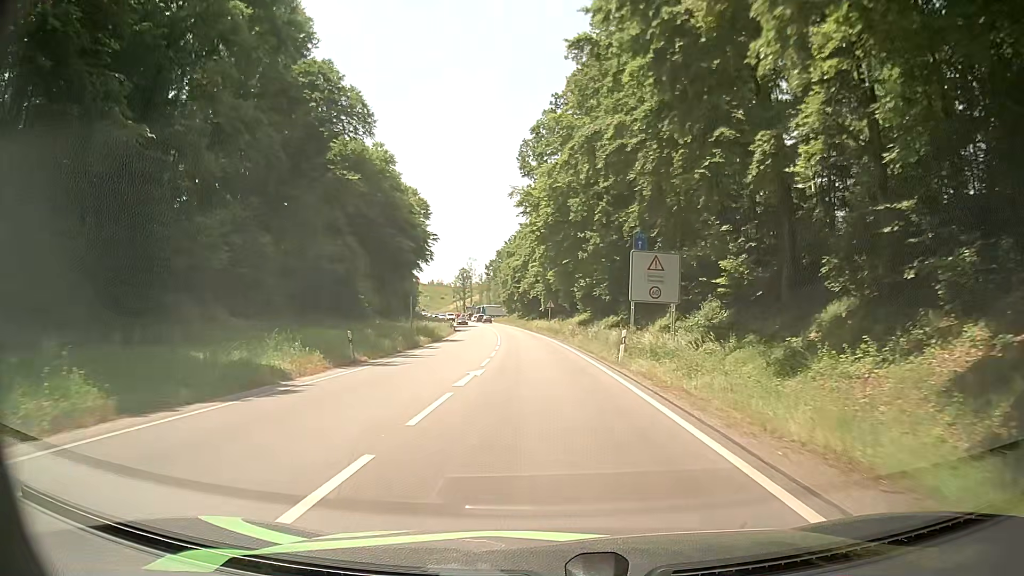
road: primary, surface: asphalt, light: Day
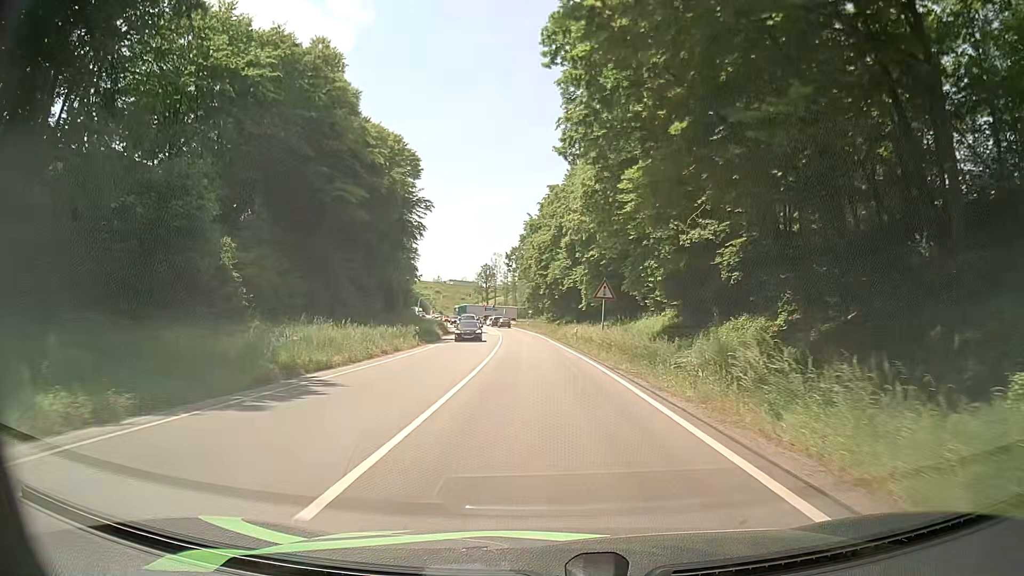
(-0.5, +34.2) m; -2°
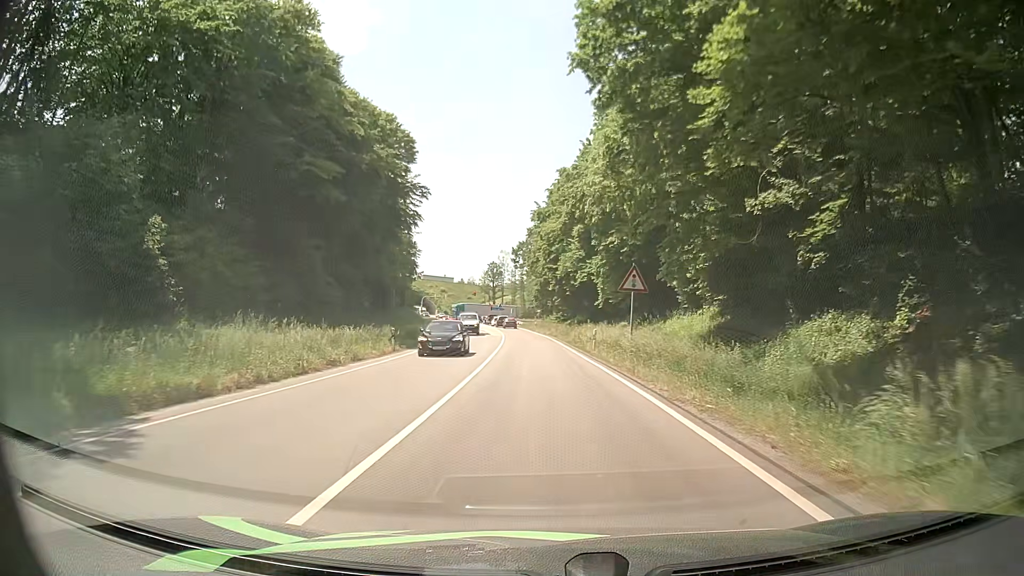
(0.0, +8.1) m; -1°
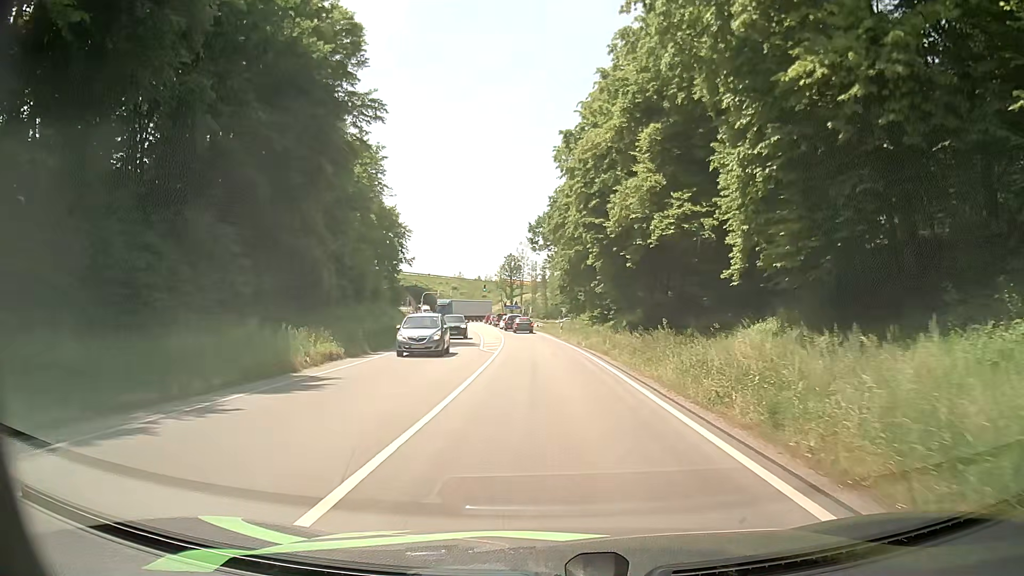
(-0.6, +28.8) m; -2°
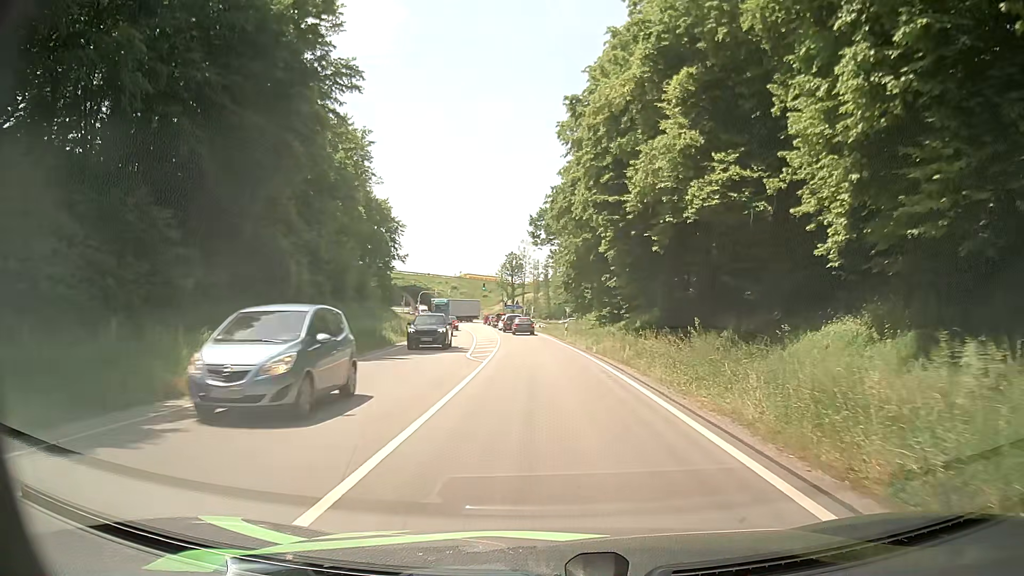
(0.0, +6.2) m; 0°
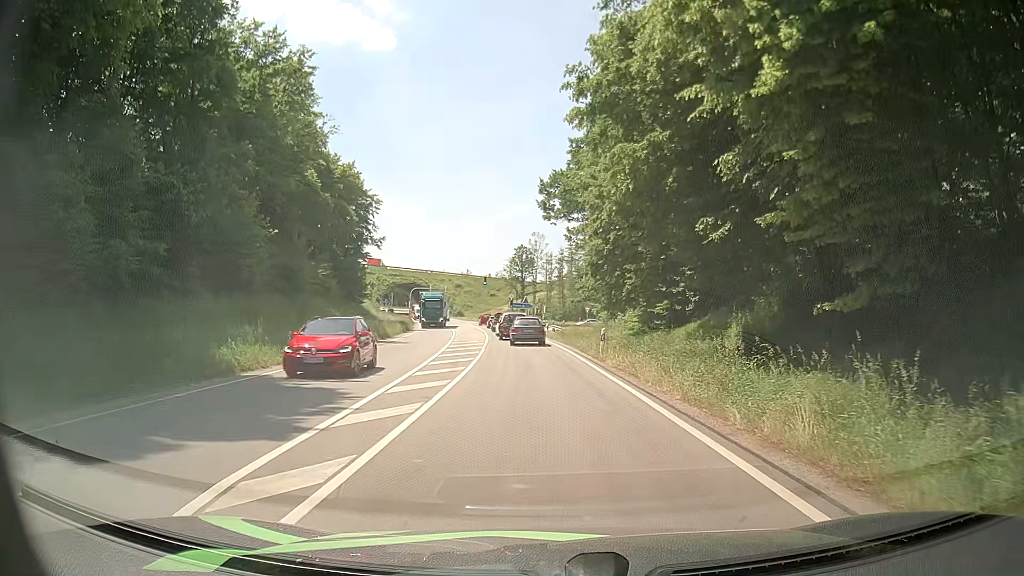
(-0.2, +20.0) m; -1°
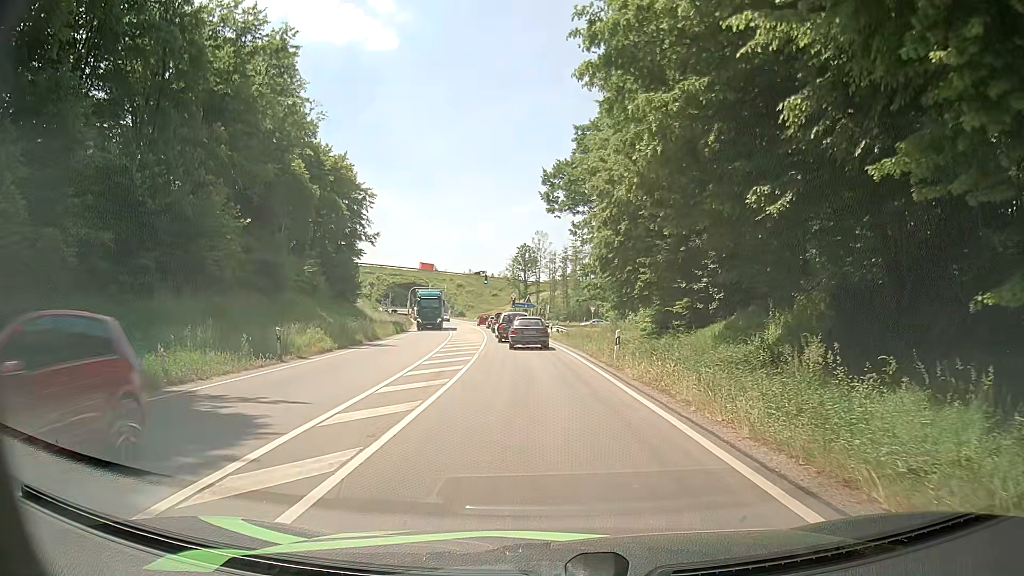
(0.0, +3.8) m; 0°
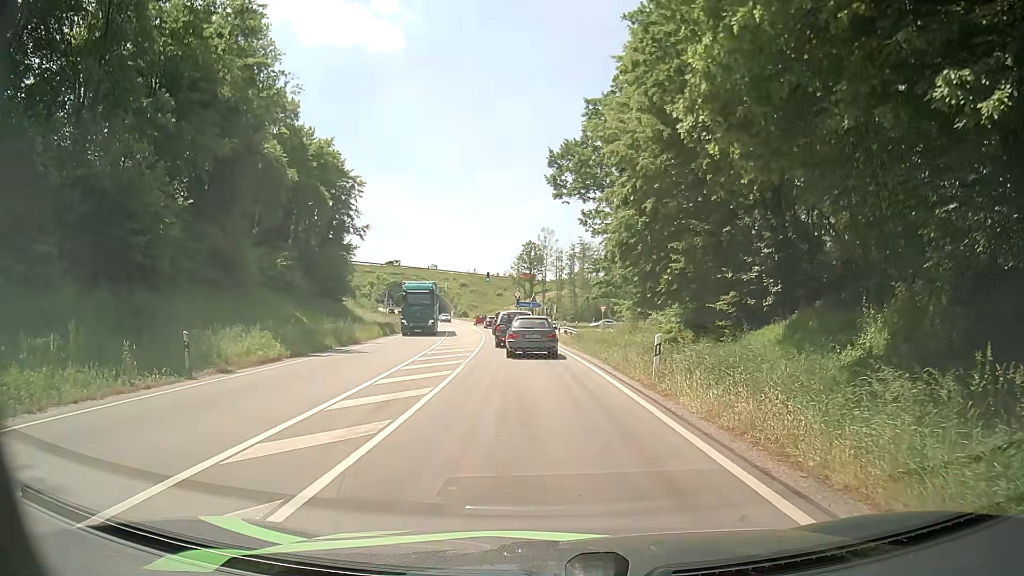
(-0.1, +6.1) m; -2°
